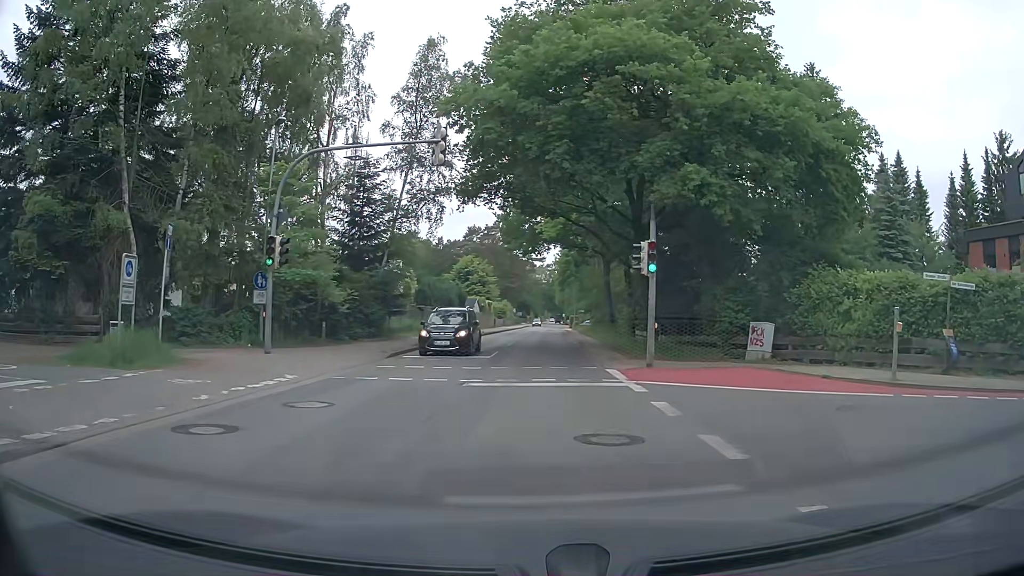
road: tertiary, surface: asphalt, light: Day
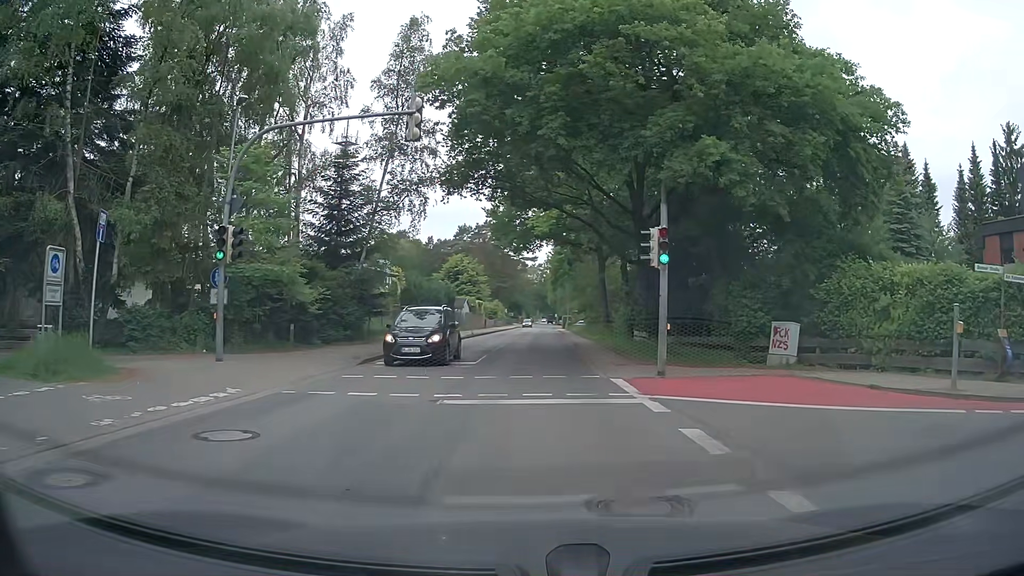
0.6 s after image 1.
(0.0, +2.7) m; 0°
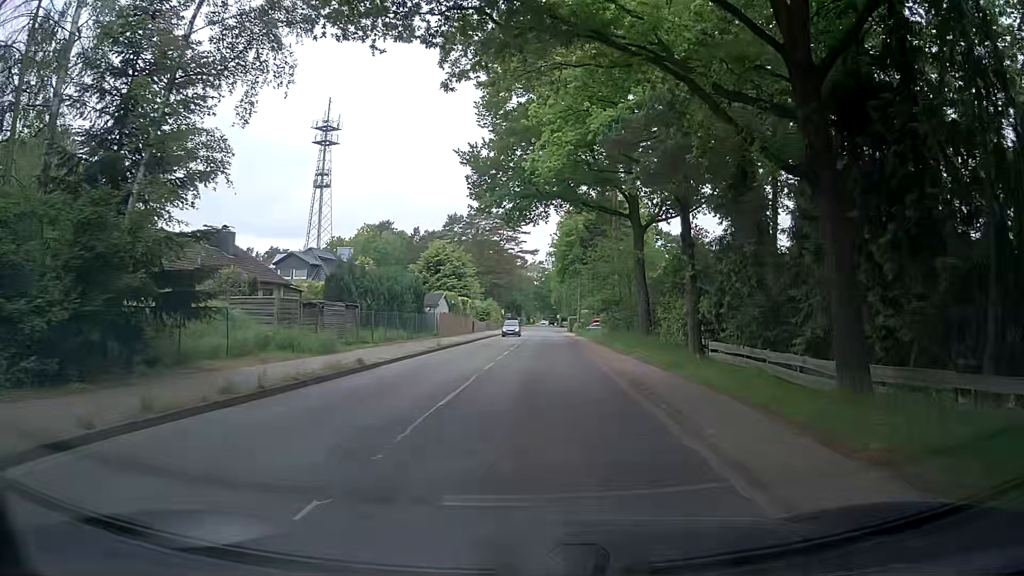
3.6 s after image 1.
(-0.1, +18.8) m; -1°
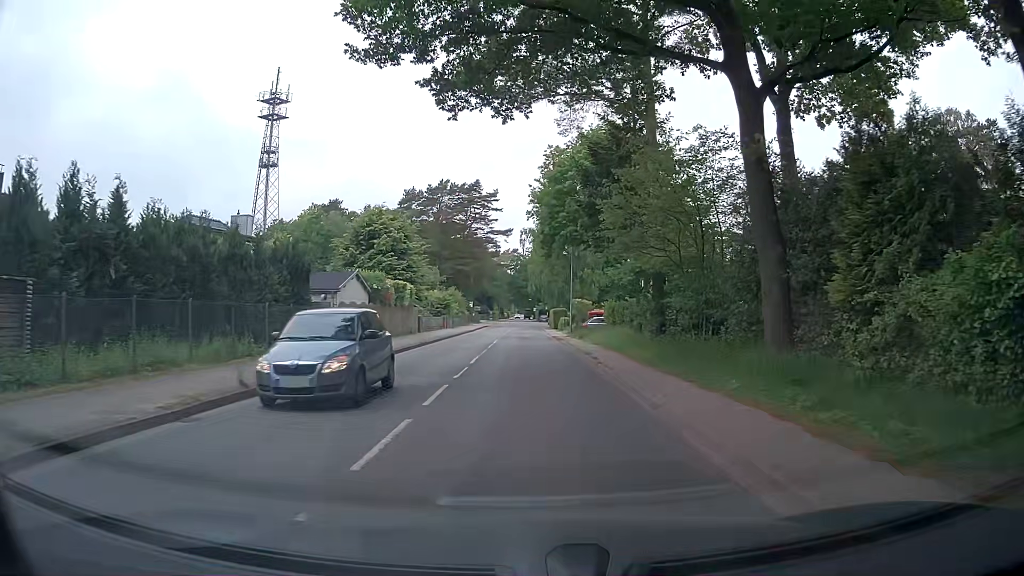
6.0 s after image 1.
(+0.4, +21.3) m; +3°
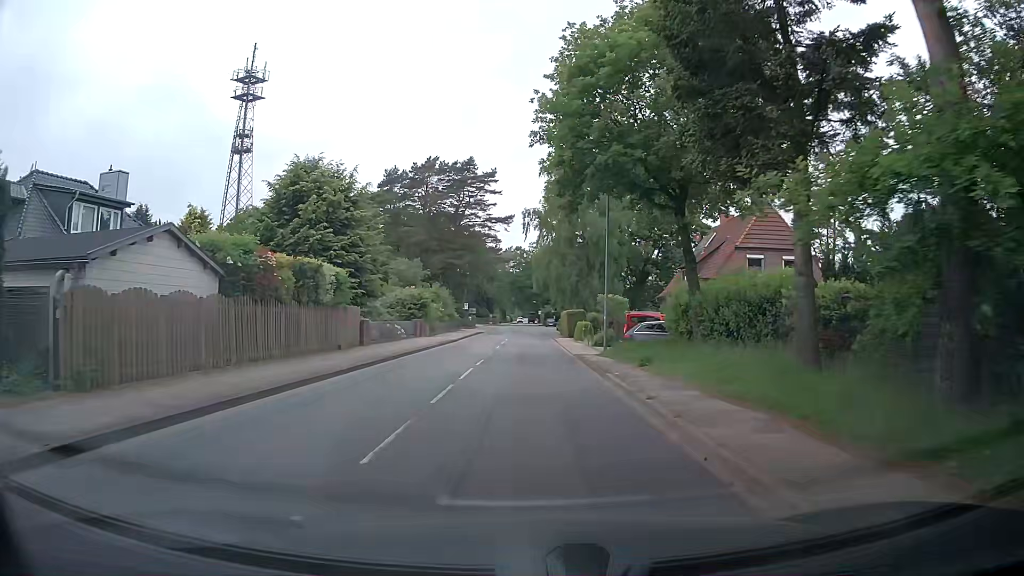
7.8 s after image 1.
(-0.2, +18.1) m; -2°
(0, +10) (0, +20) (0, +30) (+1, +40) (+1, +50) (+1, +60) (+1, +70) (+2, +80) (+2, +90) (+2, +100) m
